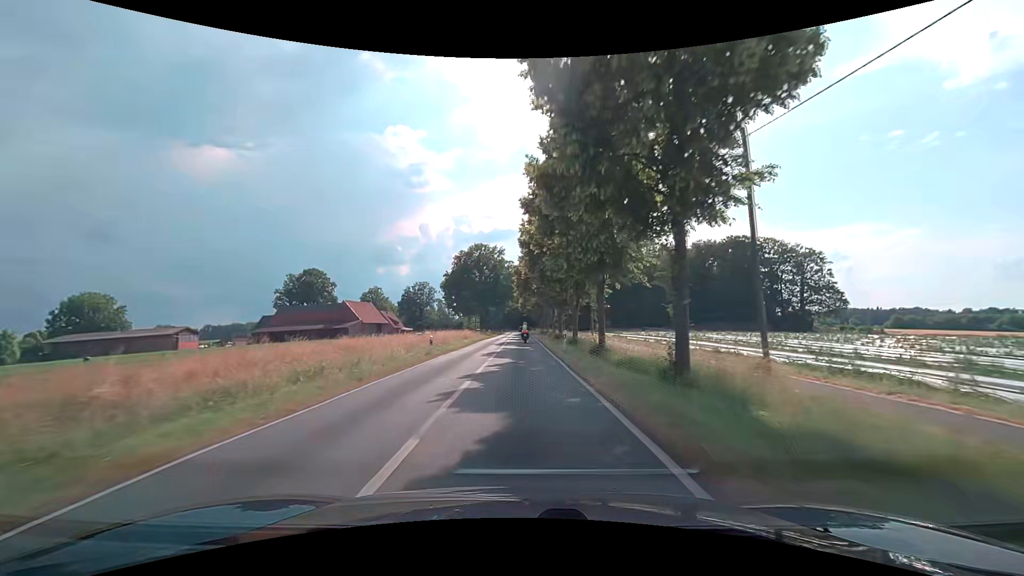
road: secondary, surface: asphalt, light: Day
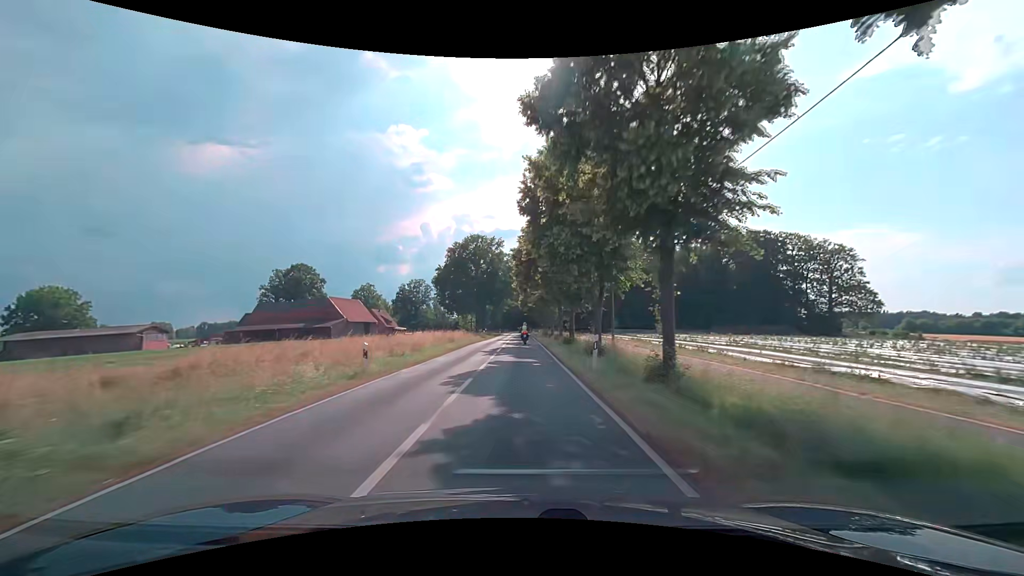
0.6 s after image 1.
(0.0, +11.1) m; 0°
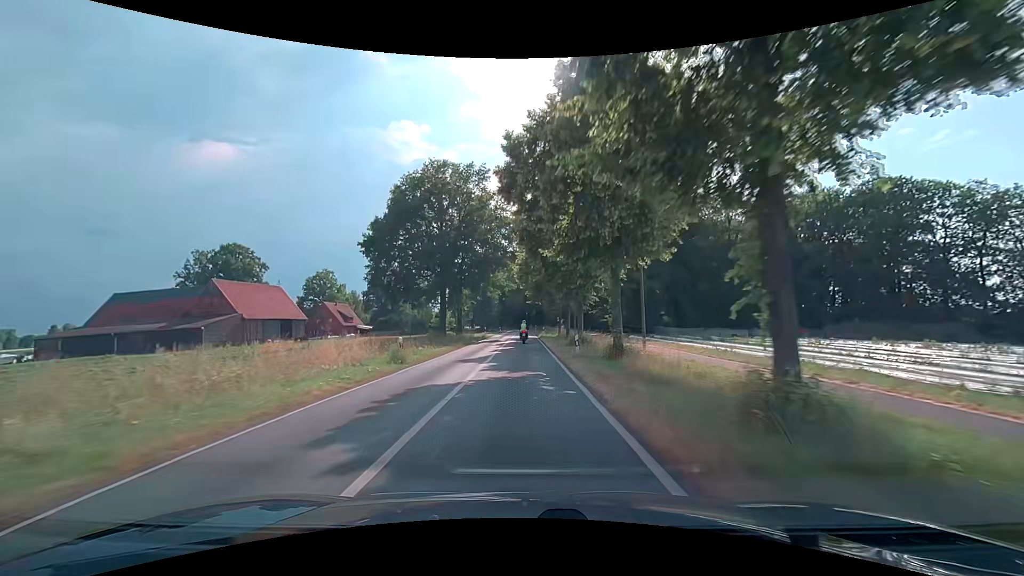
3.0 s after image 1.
(-0.1, +43.6) m; -1°
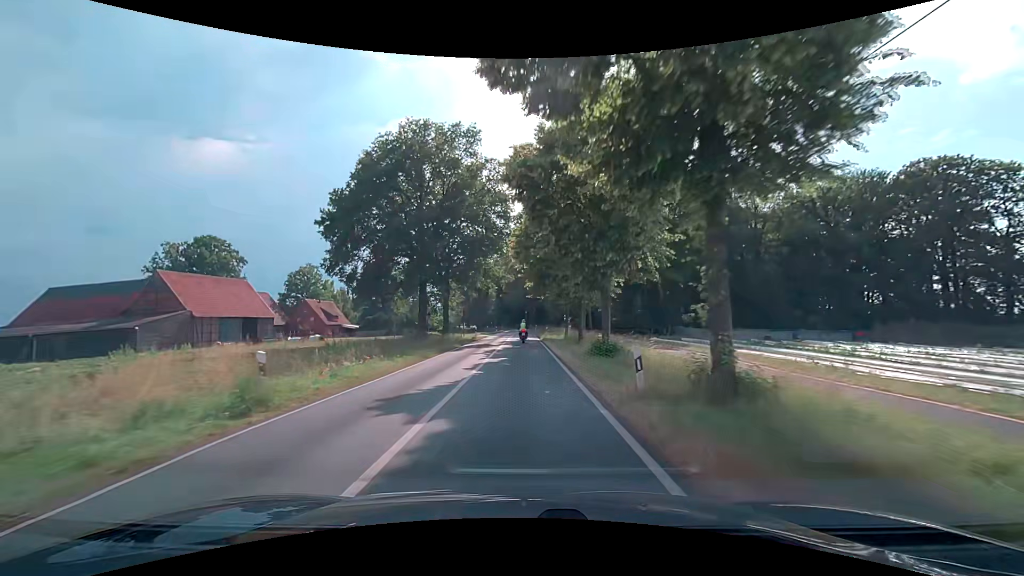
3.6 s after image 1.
(+0.1, +10.7) m; +1°
(0, +10) (0, +20) (0, +30) (0, +40) (0, +50) (0, +60) (0, +70) (0, +80) (0, +90) (0, +100) m
